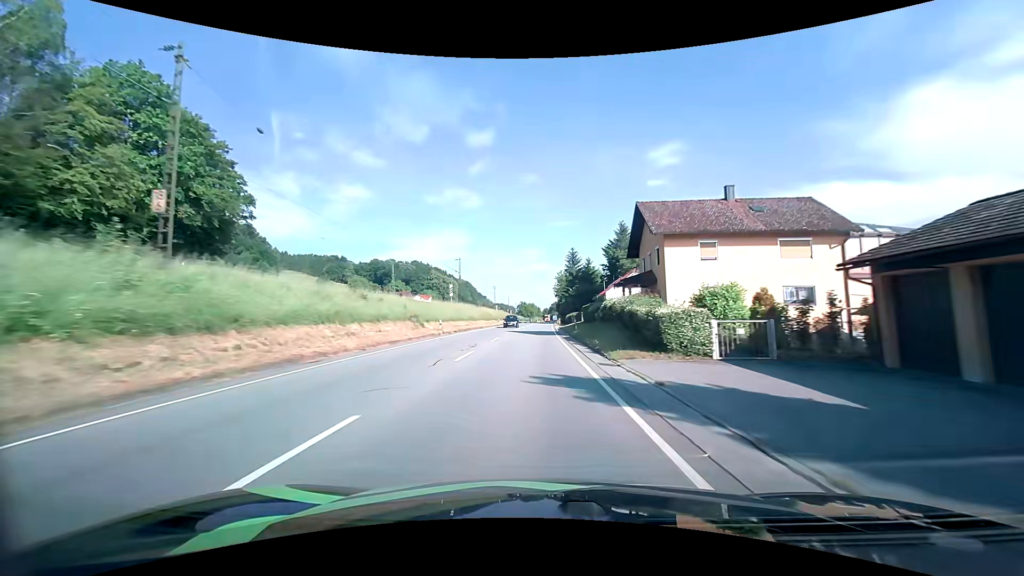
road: primary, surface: asphalt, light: Day
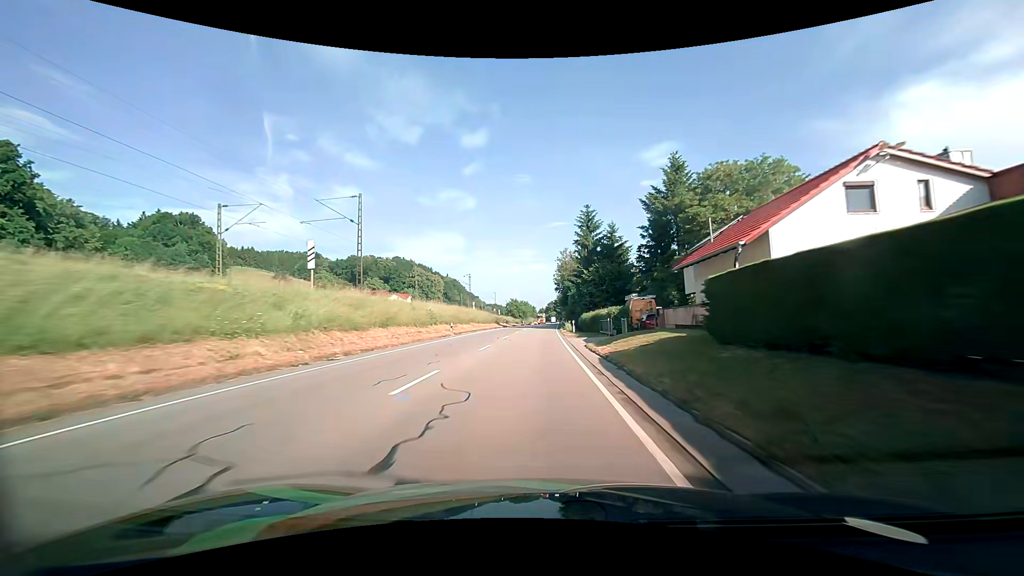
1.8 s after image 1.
(+0.1, +42.9) m; 0°
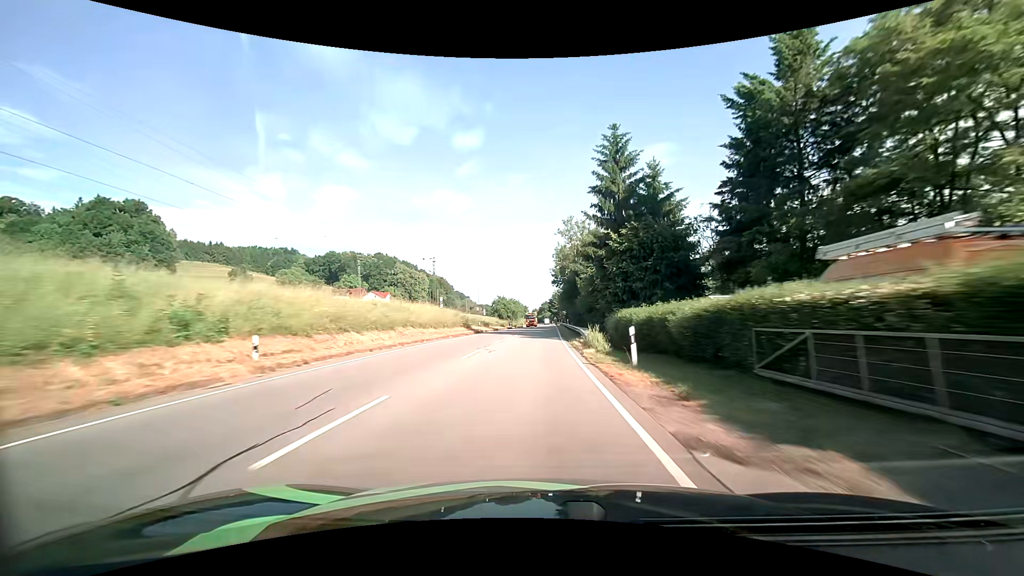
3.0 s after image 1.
(+0.3, +28.7) m; +1°
(0, +10) (0, +20) (0, +30) (0, +40) (0, +50) (+1, +60) (+1, +70) (+1, +80) (+1, +90) (+1, +100) m
